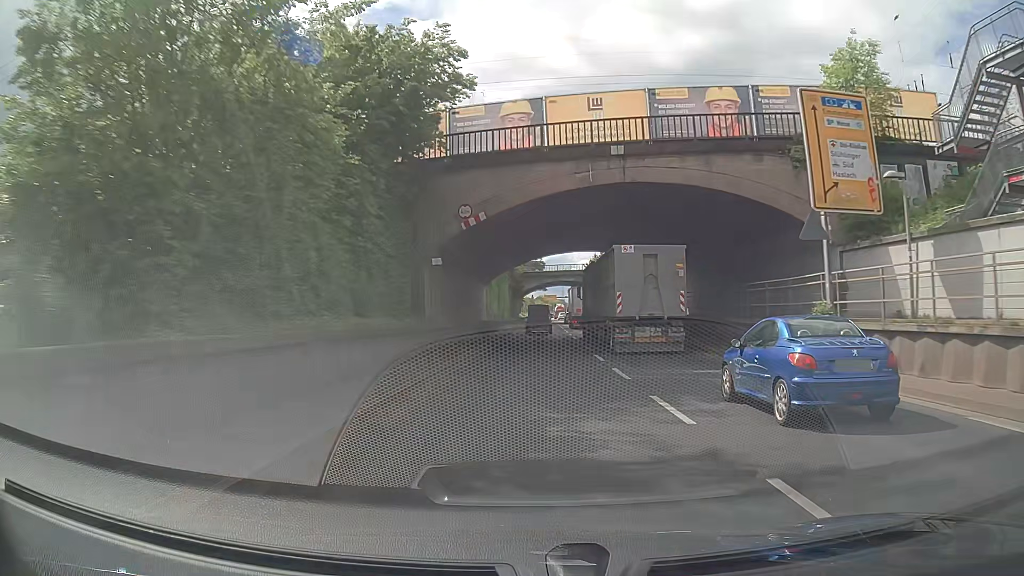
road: trunk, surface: asphalt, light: Day
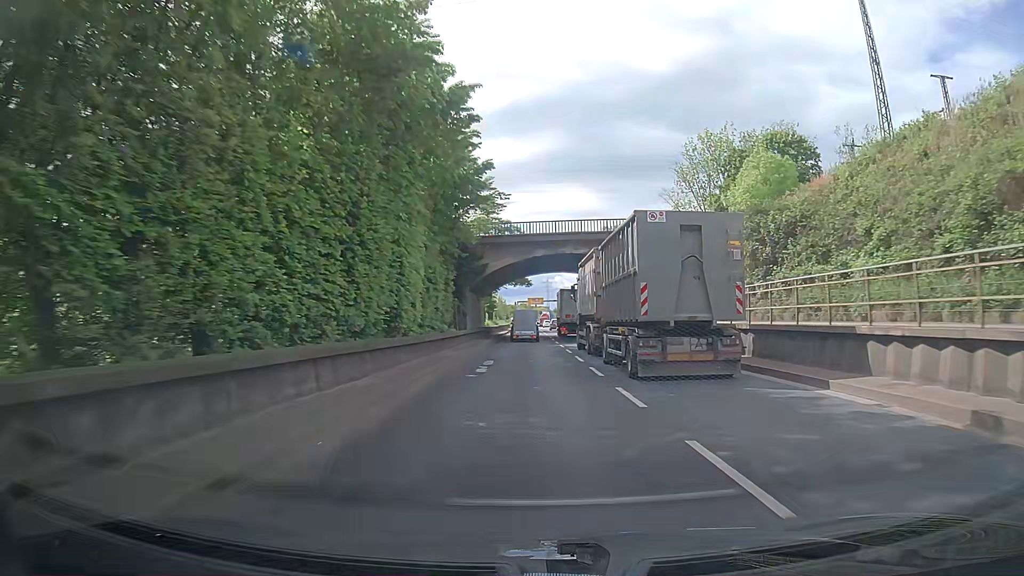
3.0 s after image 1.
(+0.5, +46.1) m; +1°
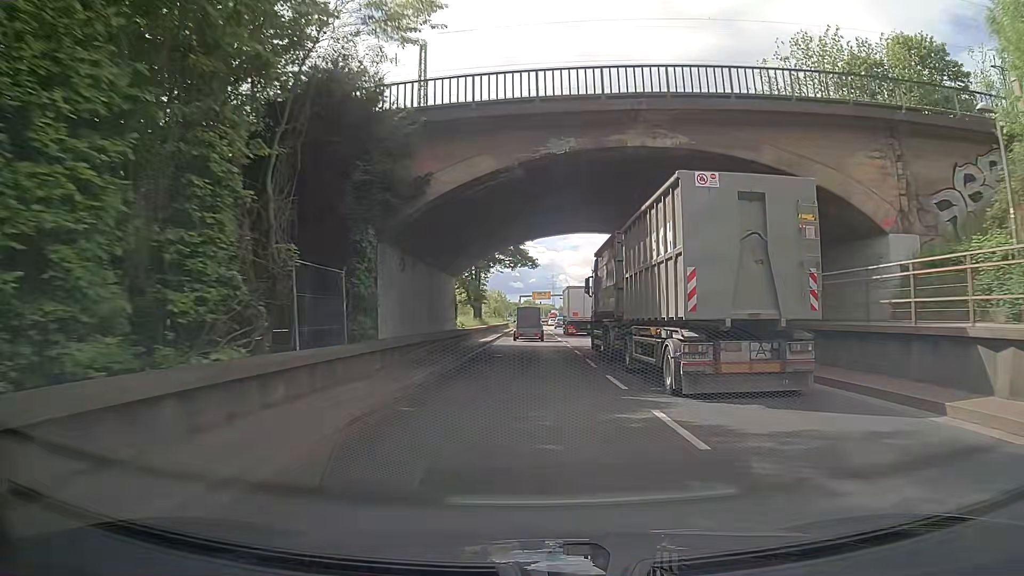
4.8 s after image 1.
(+0.2, +27.6) m; +1°
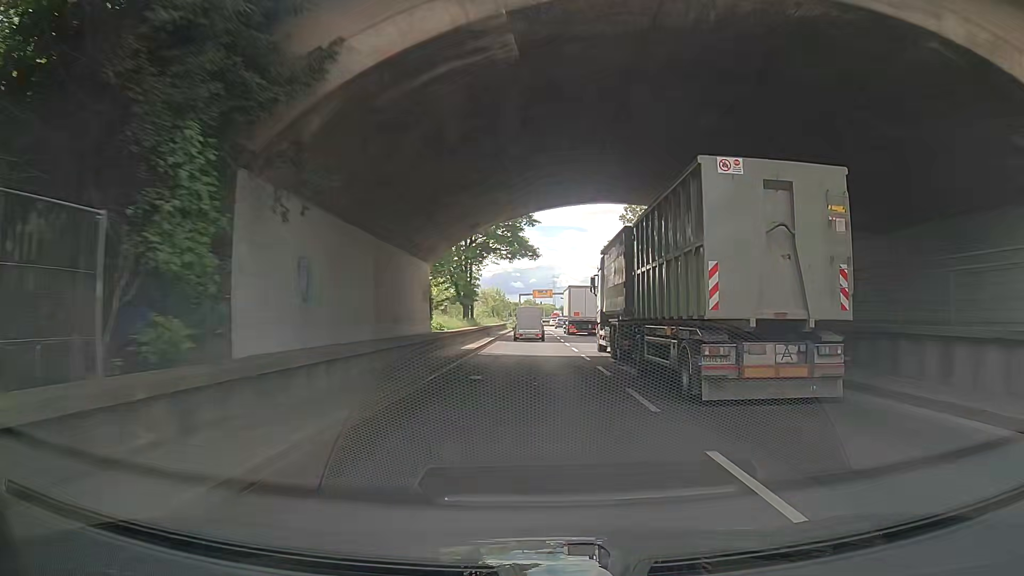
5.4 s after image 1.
(0.0, +9.2) m; -1°
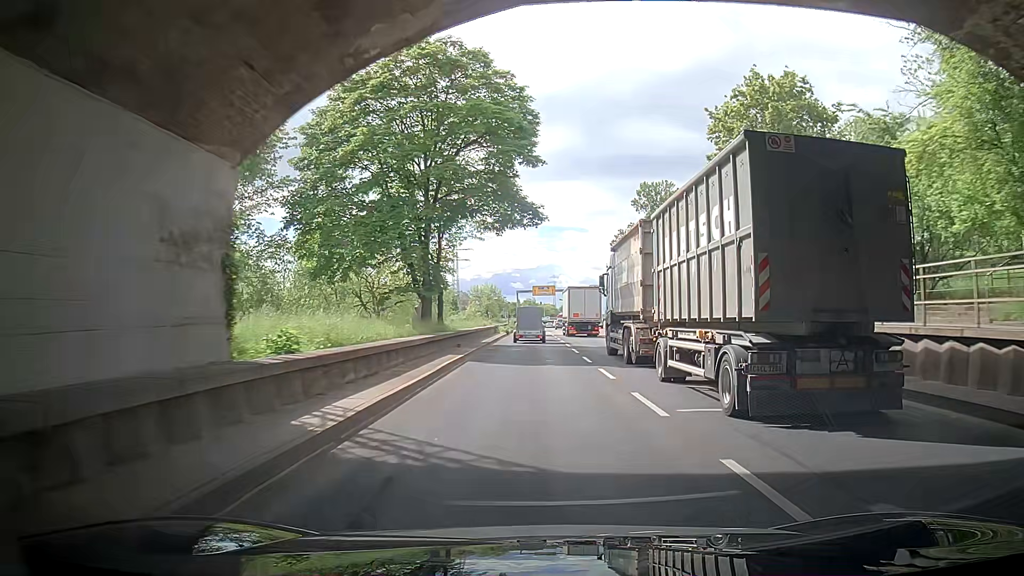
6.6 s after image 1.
(+0.3, +18.4) m; +3°
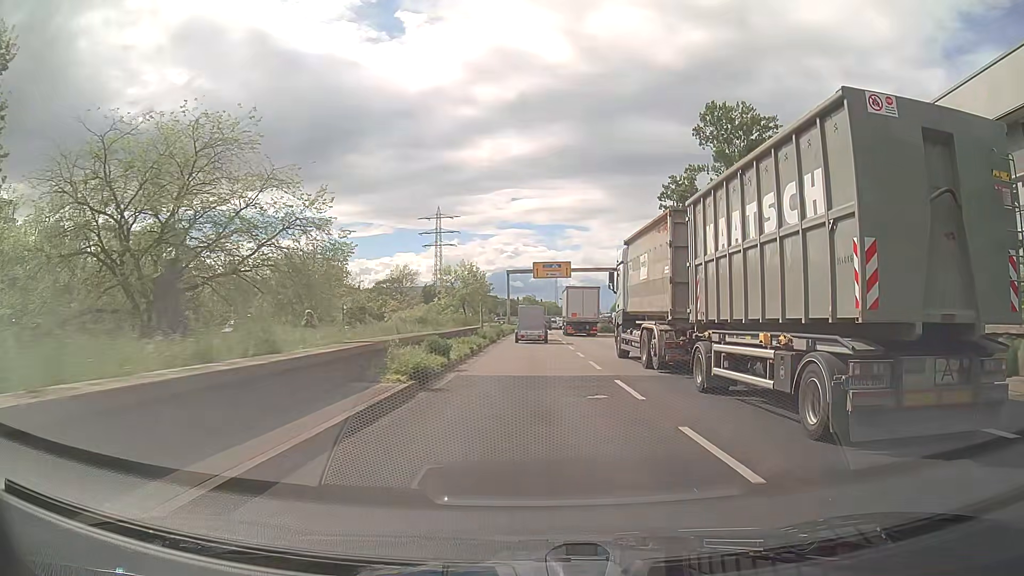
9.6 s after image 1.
(-2.1, +46.0) m; -3°
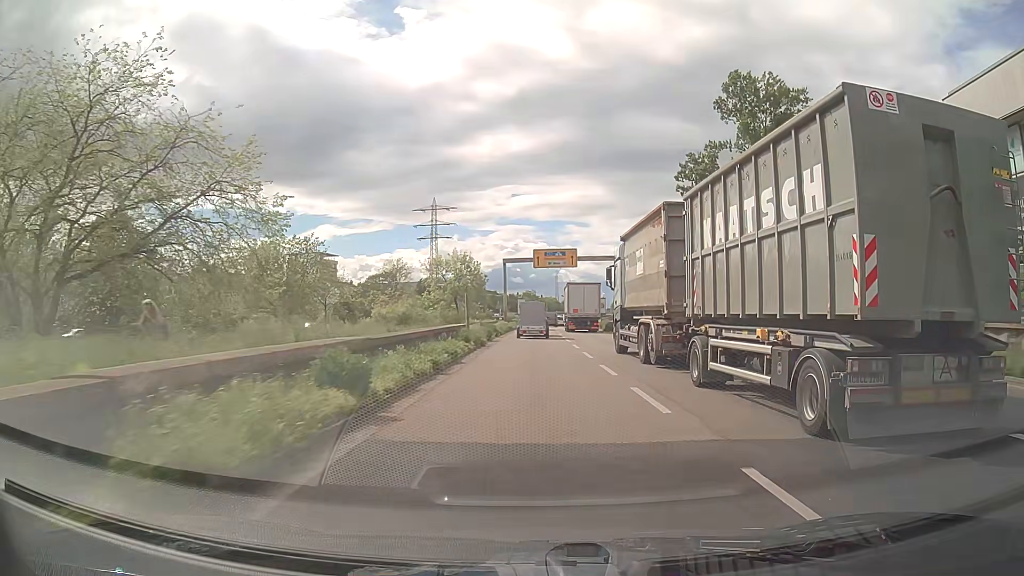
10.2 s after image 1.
(-0.1, +9.2) m; 0°
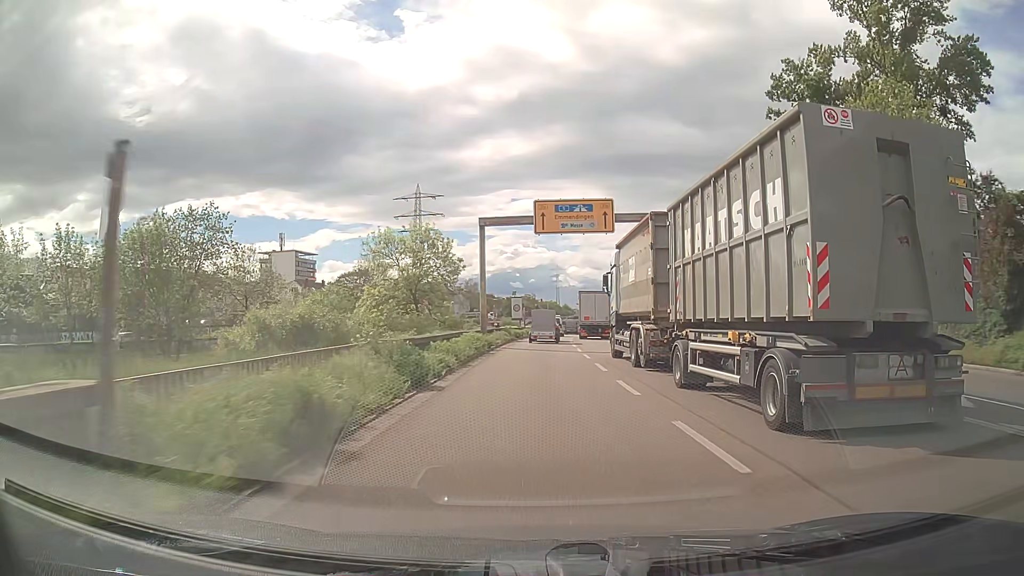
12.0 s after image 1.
(-0.1, +27.5) m; 0°
(0, +10) (0, +20) (0, +30) (0, +40) (+1, +50) (+2, +60) (+2, +70) (+3, +80) (+4, +90) (+5, +100) m
